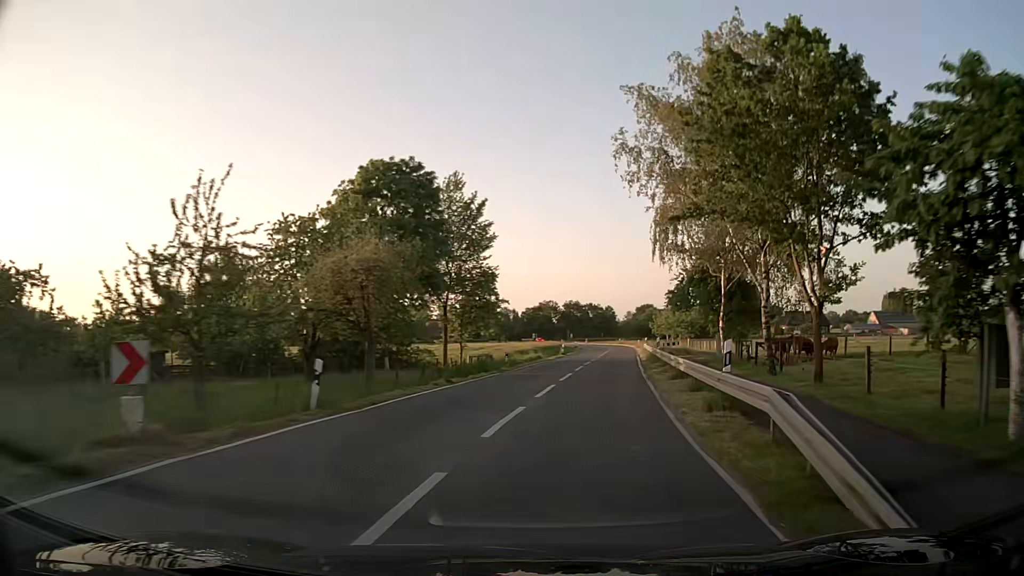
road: secondary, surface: asphalt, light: Day
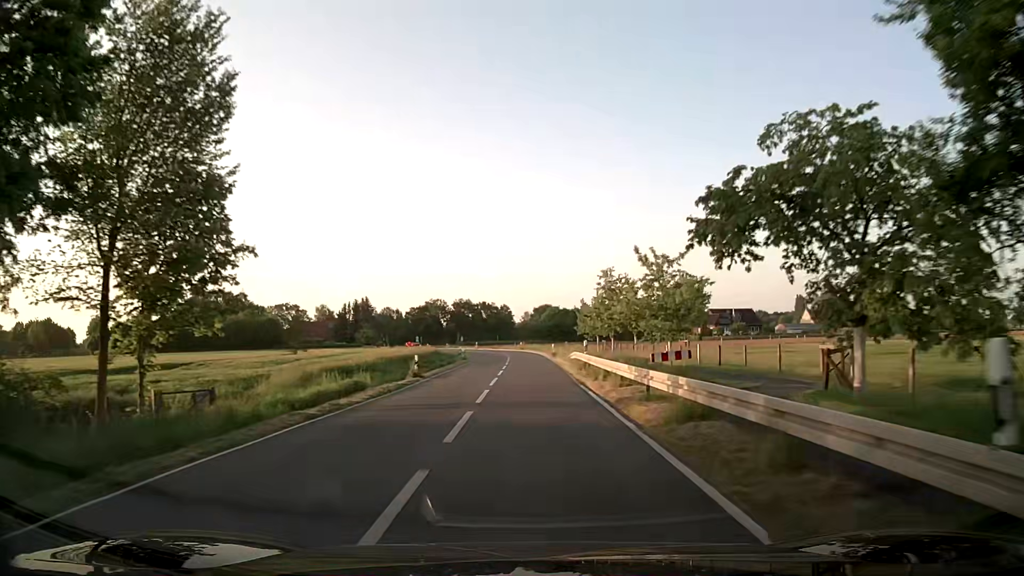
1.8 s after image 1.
(+3.6, +29.9) m; +10°
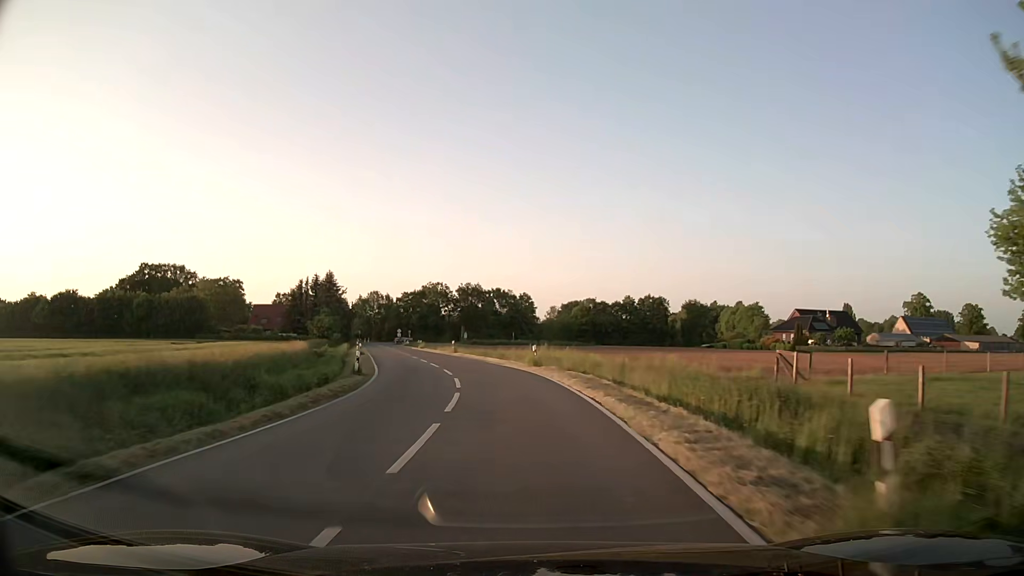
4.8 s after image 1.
(+0.1, +51.1) m; -2°
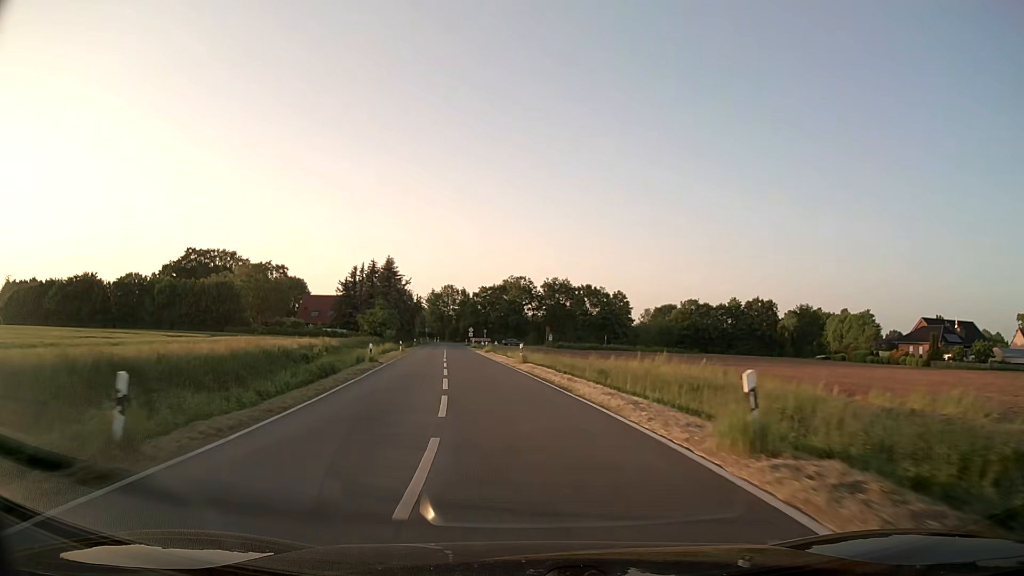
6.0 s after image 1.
(-1.0, +20.2) m; -7°
